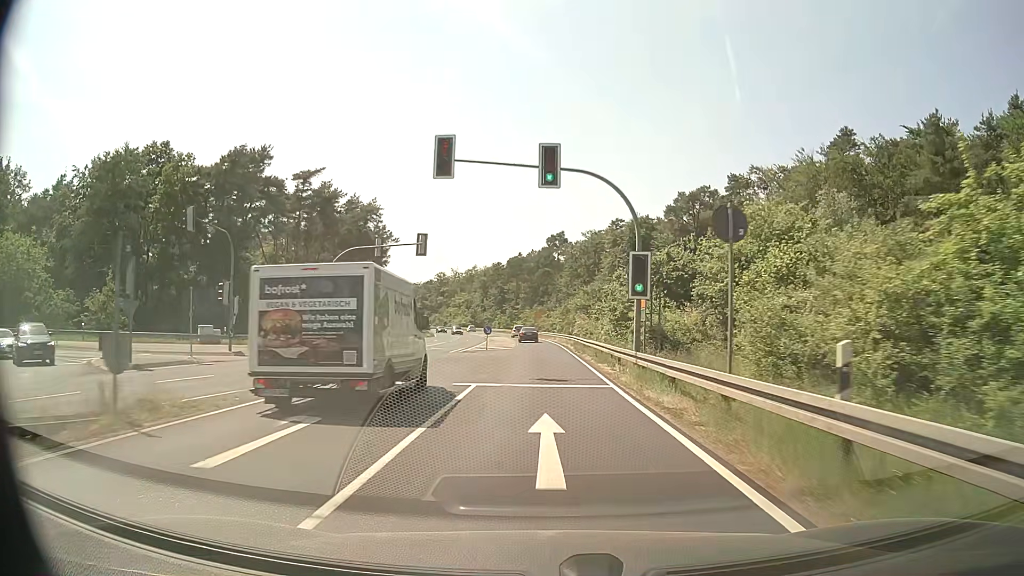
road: secondary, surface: asphalt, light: Day
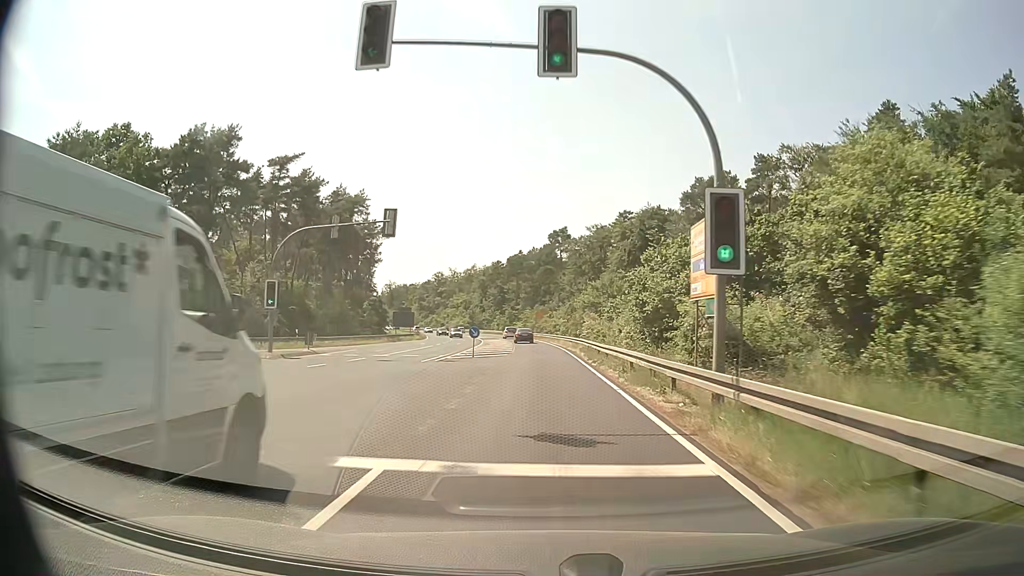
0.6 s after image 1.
(0.0, +9.4) m; 0°
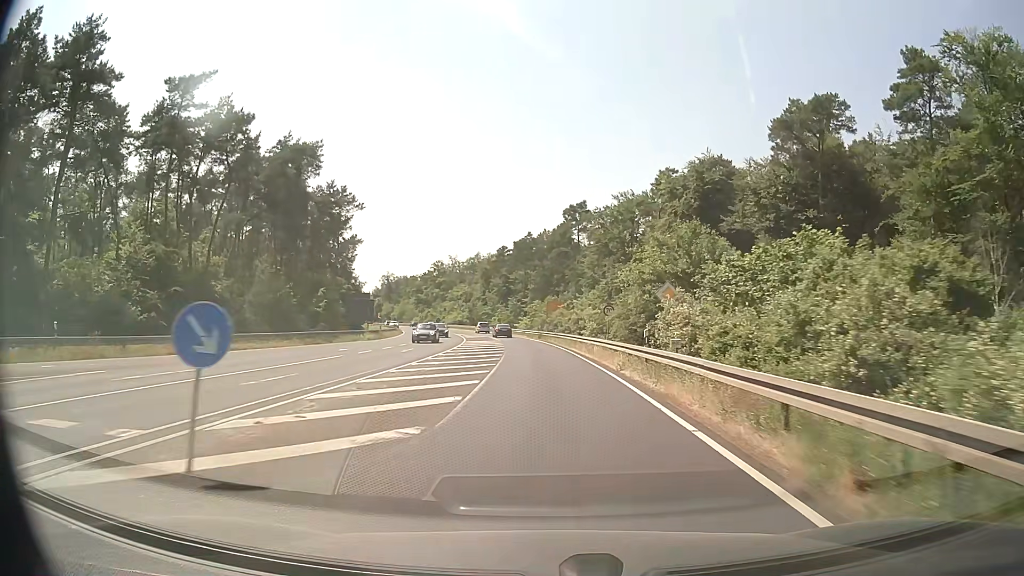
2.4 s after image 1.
(-0.2, +28.2) m; -1°
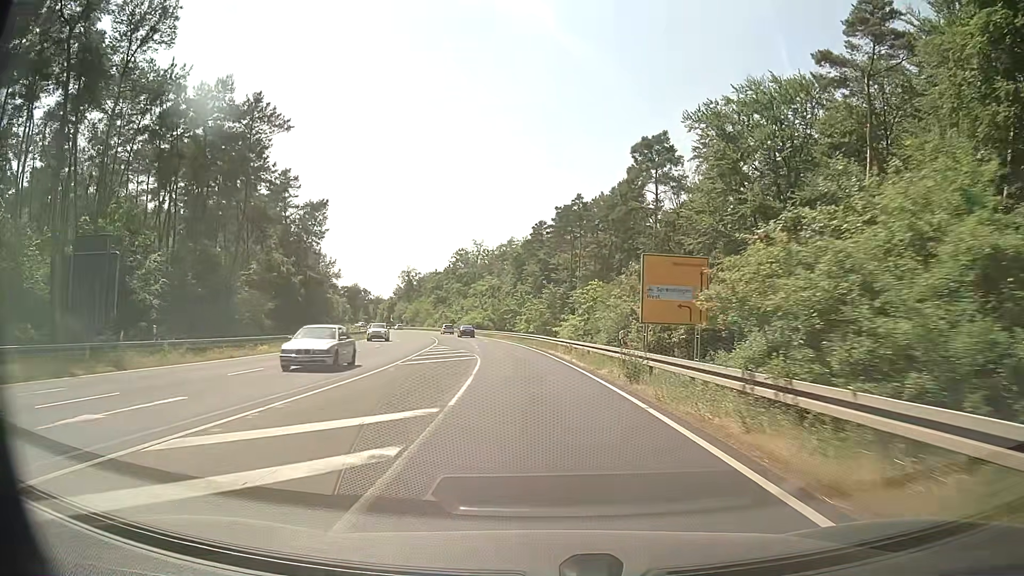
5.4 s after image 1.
(-1.3, +46.8) m; -4°
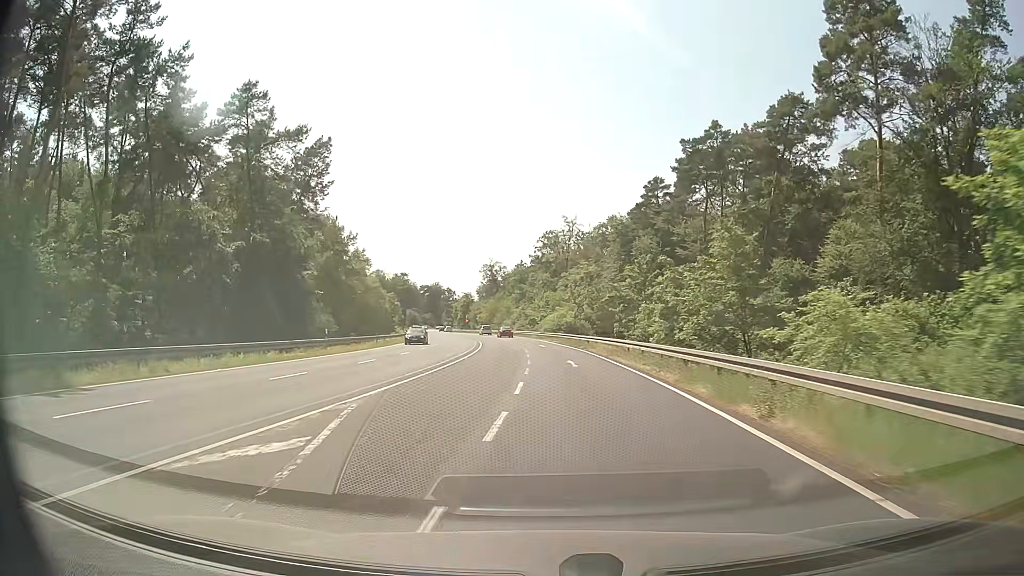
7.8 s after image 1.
(-2.3, +37.2) m; -8°
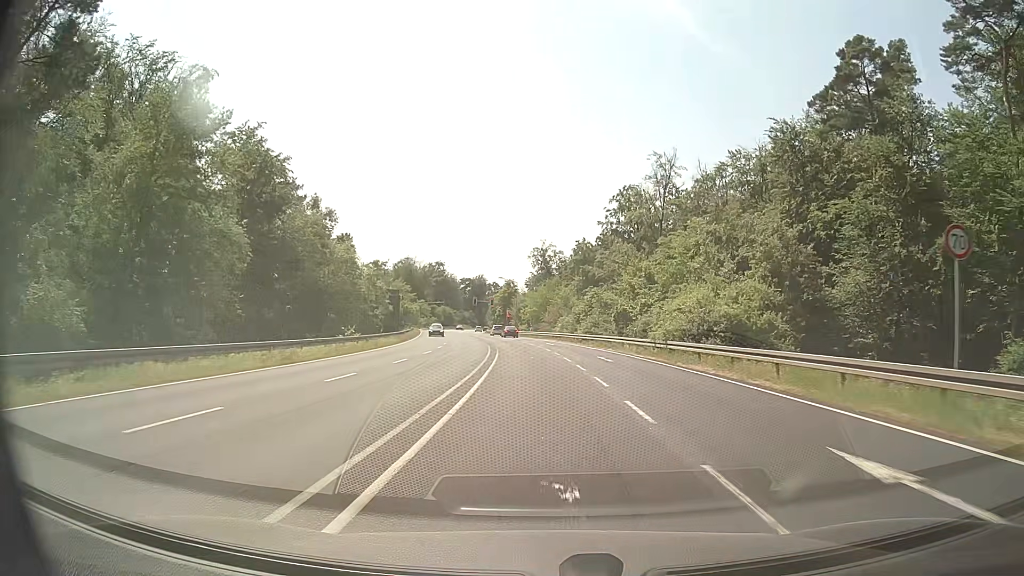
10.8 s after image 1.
(-2.9, +46.3) m; -5°
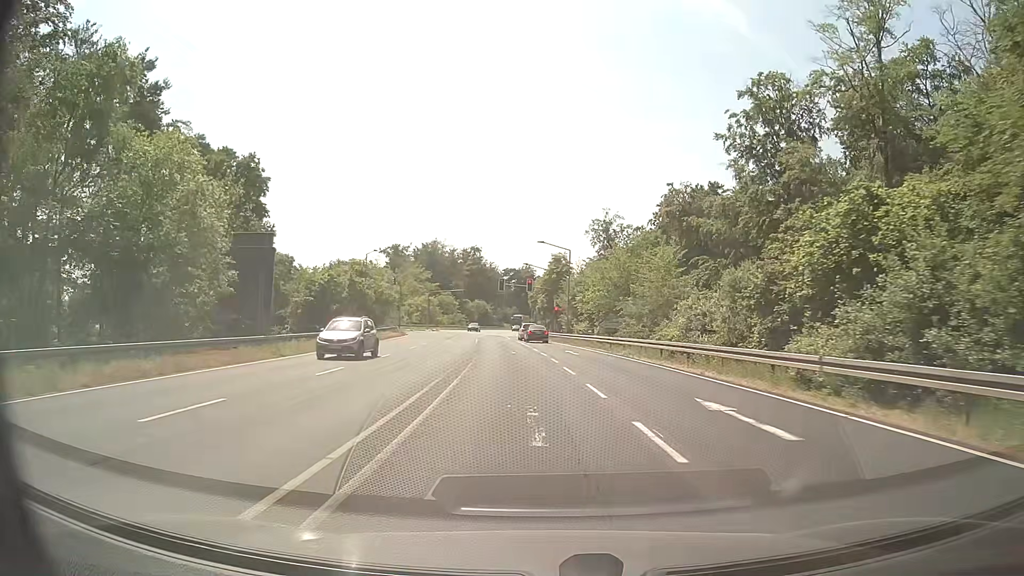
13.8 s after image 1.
(-1.1, +44.5) m; -4°
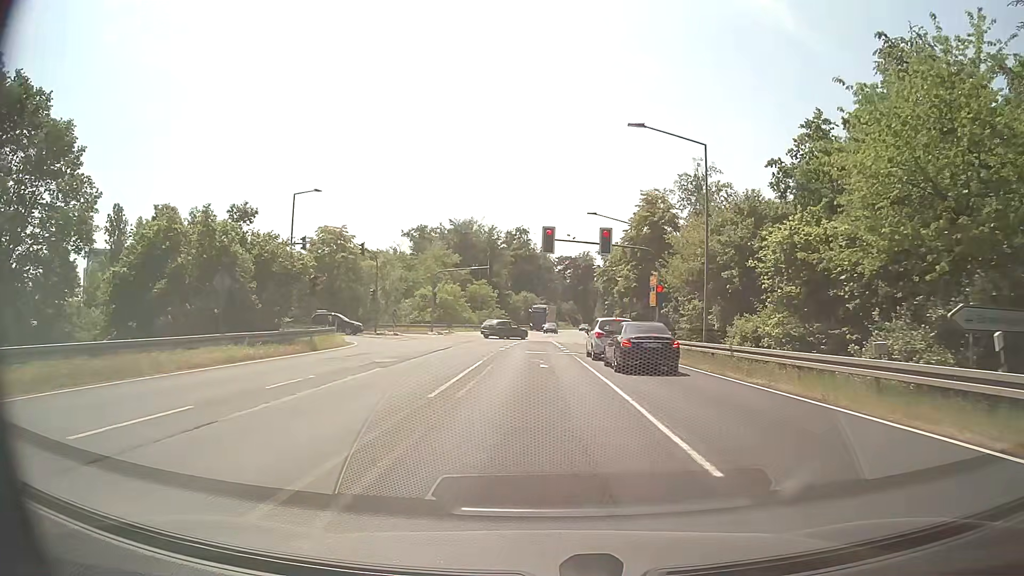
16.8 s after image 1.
(-1.7, +36.0) m; -4°
